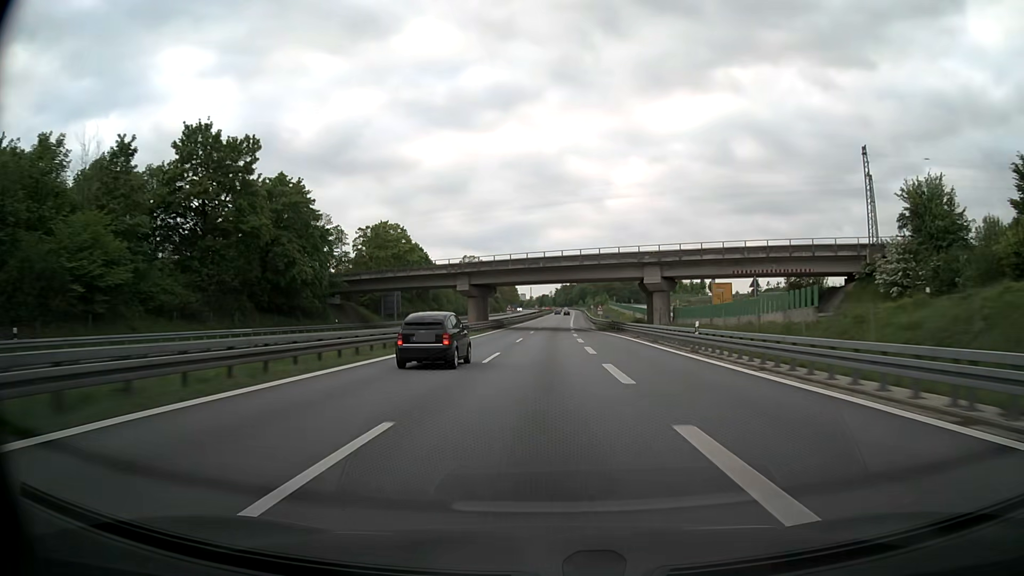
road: motorway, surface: asphalt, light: Day
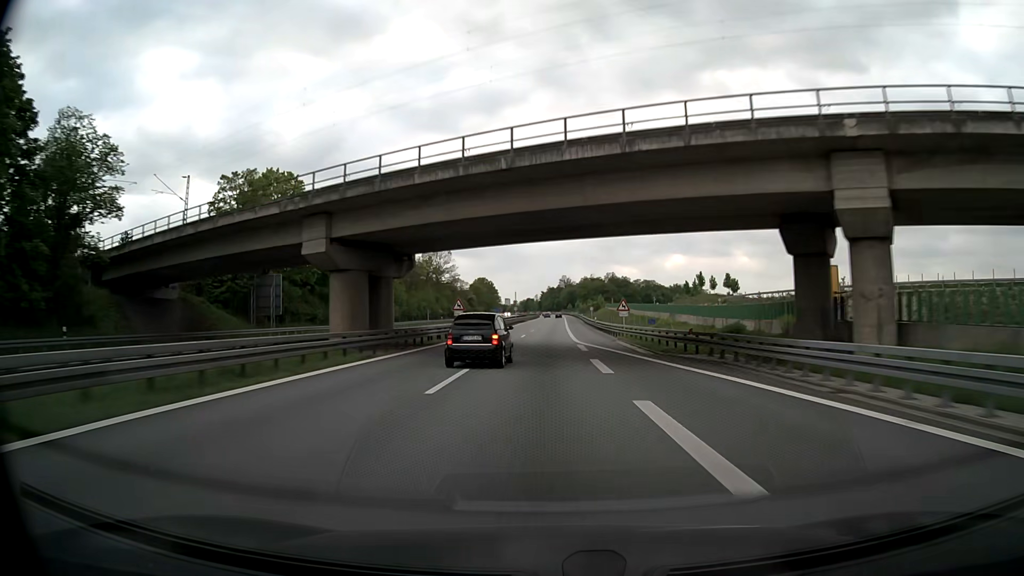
(+1.1, +45.2) m; +2°
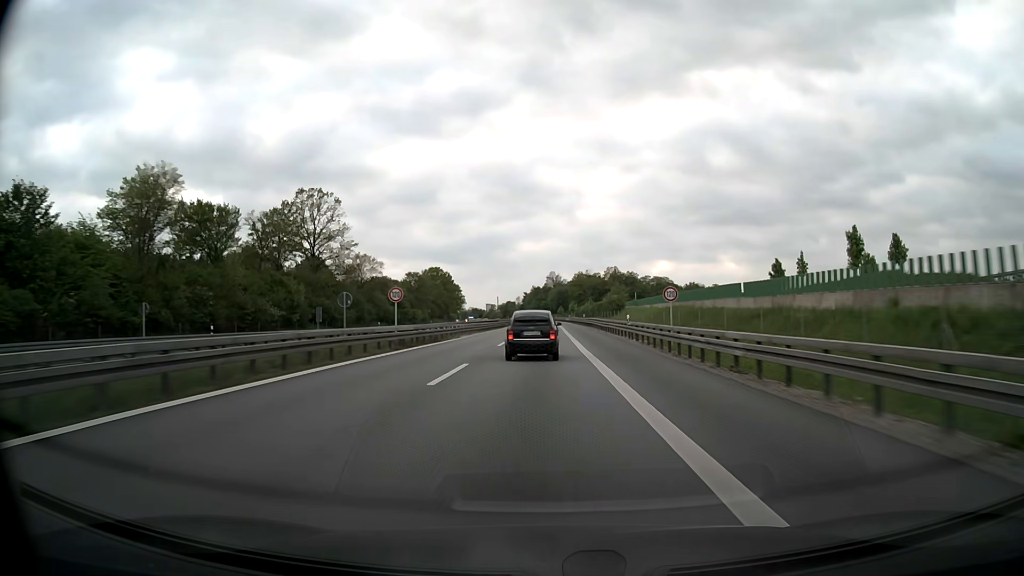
(+1.3, +90.3) m; +1°
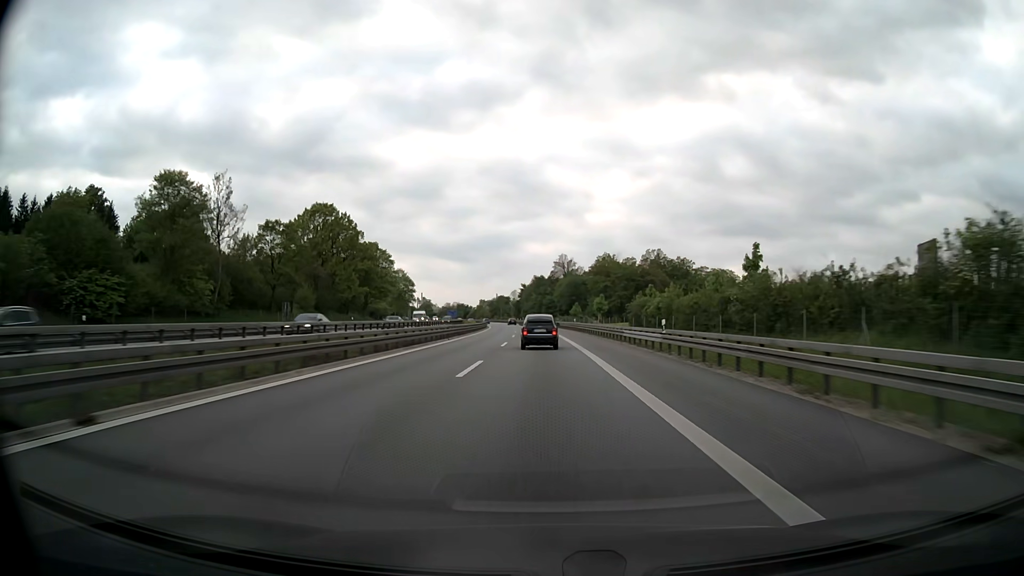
(-0.1, +106.8) m; 0°
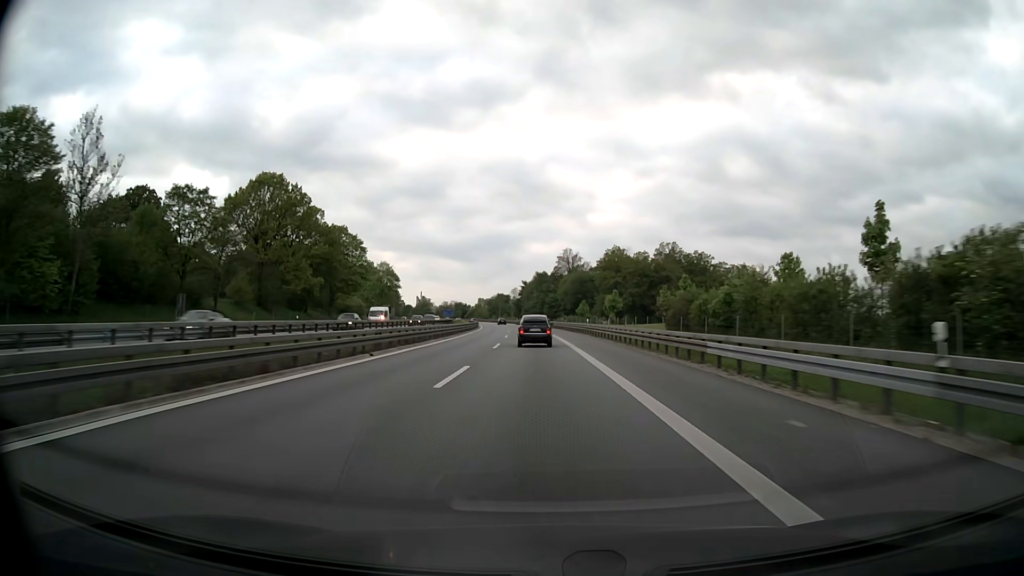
(-0.1, +20.4) m; 0°
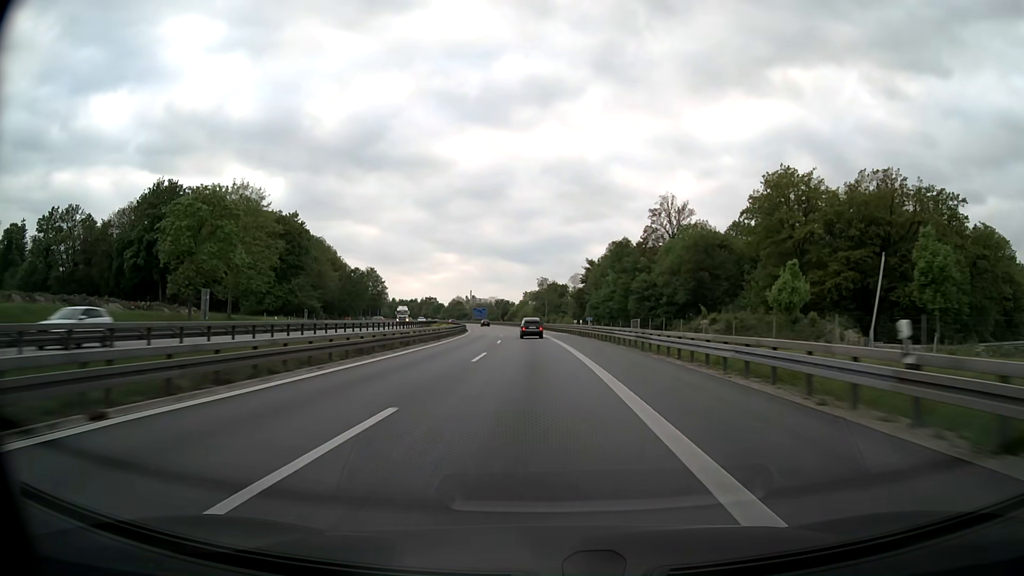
(-3.2, +98.8) m; -5°
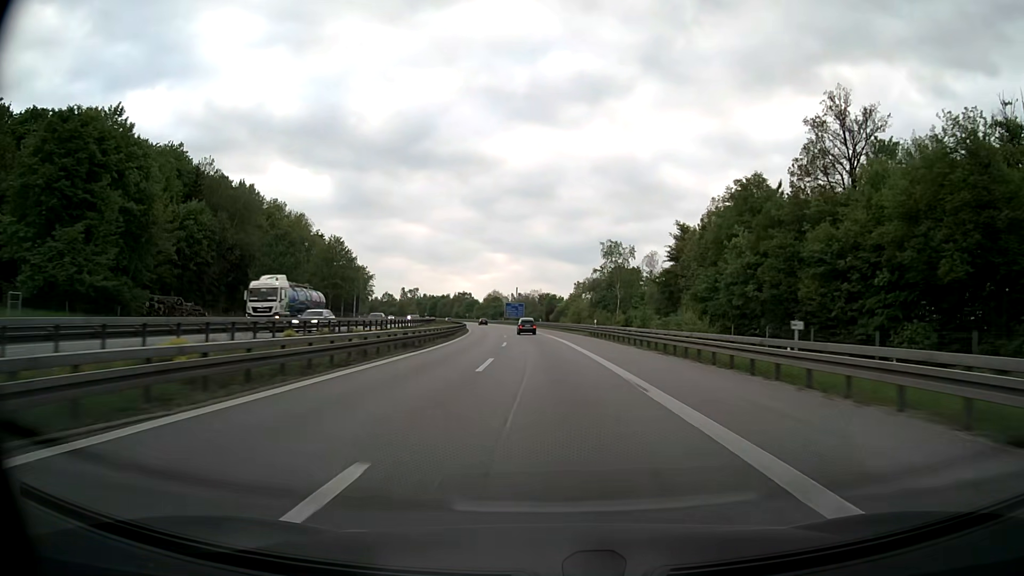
(-2.2, +58.0) m; -4°
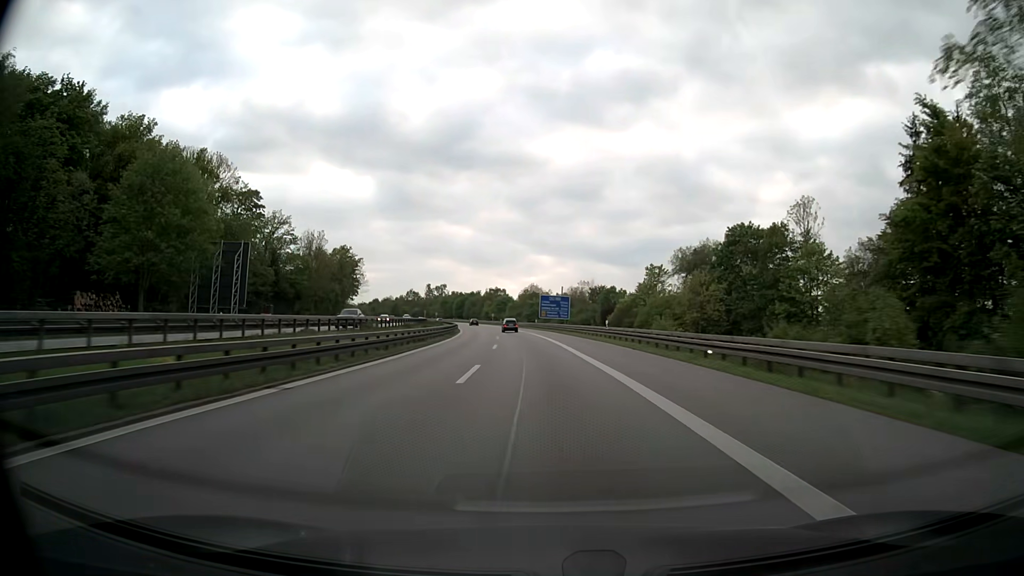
(-2.0, +57.4) m; -4°
(0, +10) (0, +20) (-1, +30) (-1, +40) (-2, +50) (-2, +60) (-3, +70) (-4, +80) (-5, +90) (-7, +100) m
